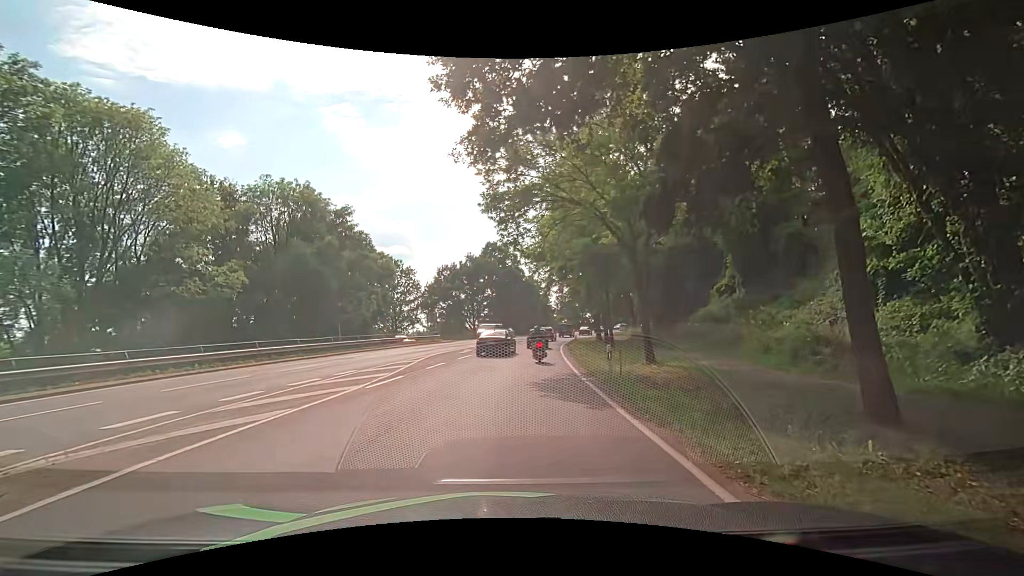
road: primary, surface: asphalt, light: Day
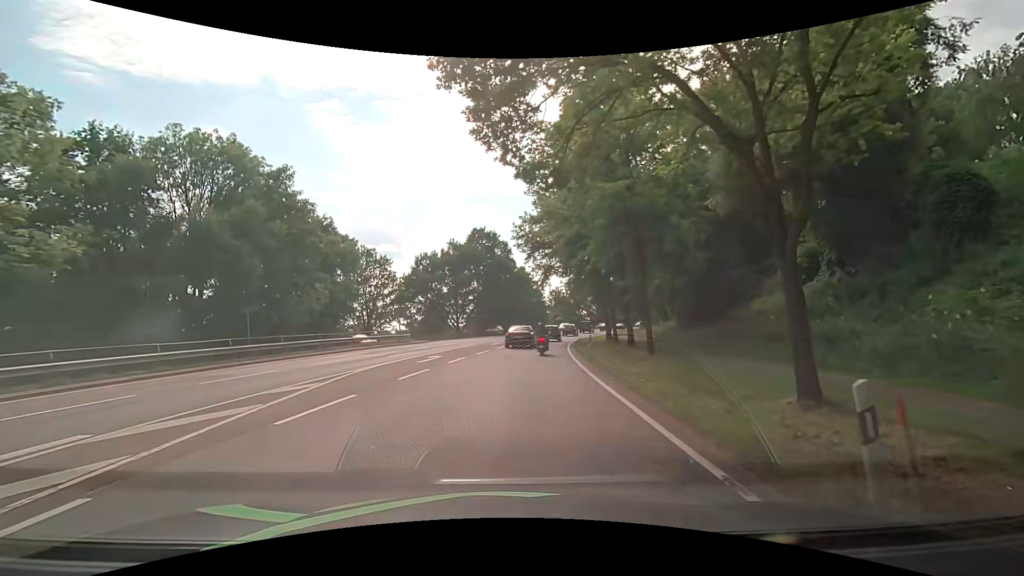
(+0.3, +11.7) m; +2°
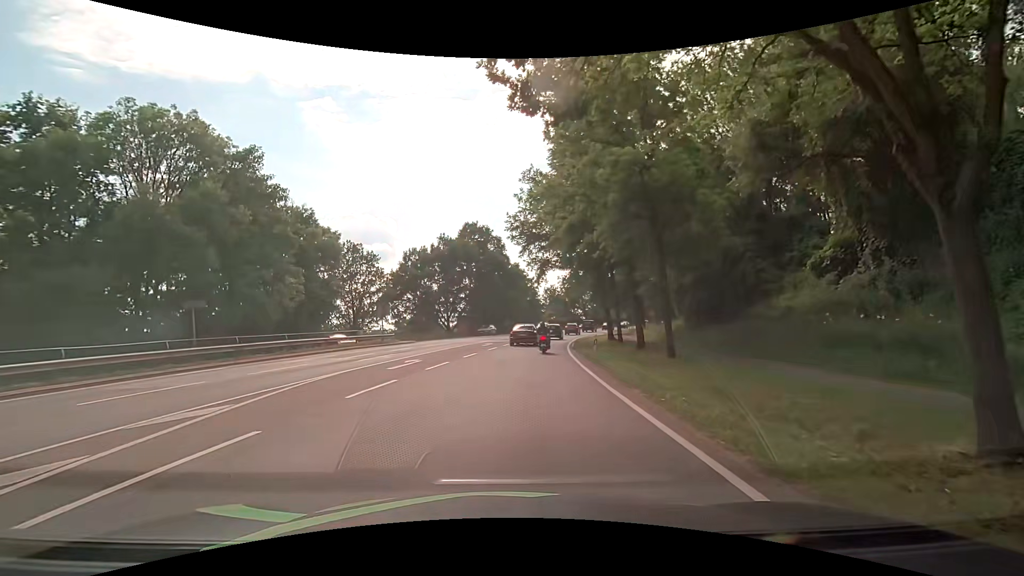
(0.0, +3.8) m; +2°
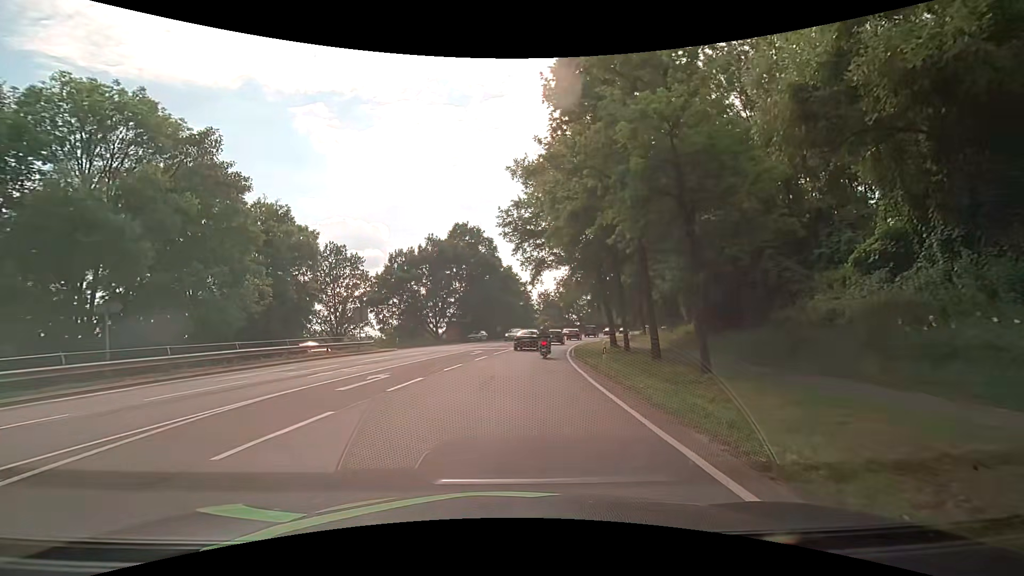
(-0.1, +4.1) m; -1°
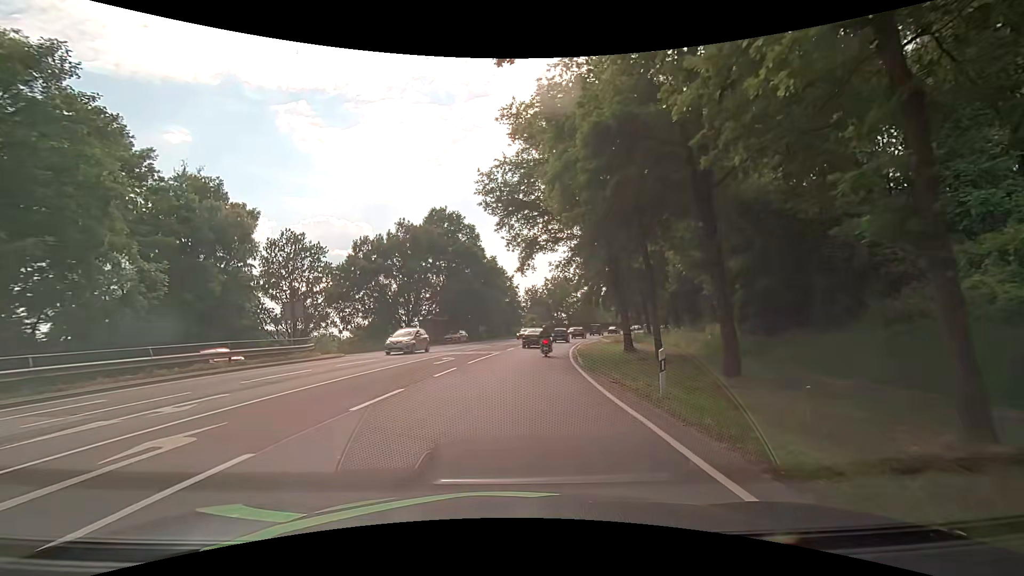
(+0.2, +9.2) m; +2°
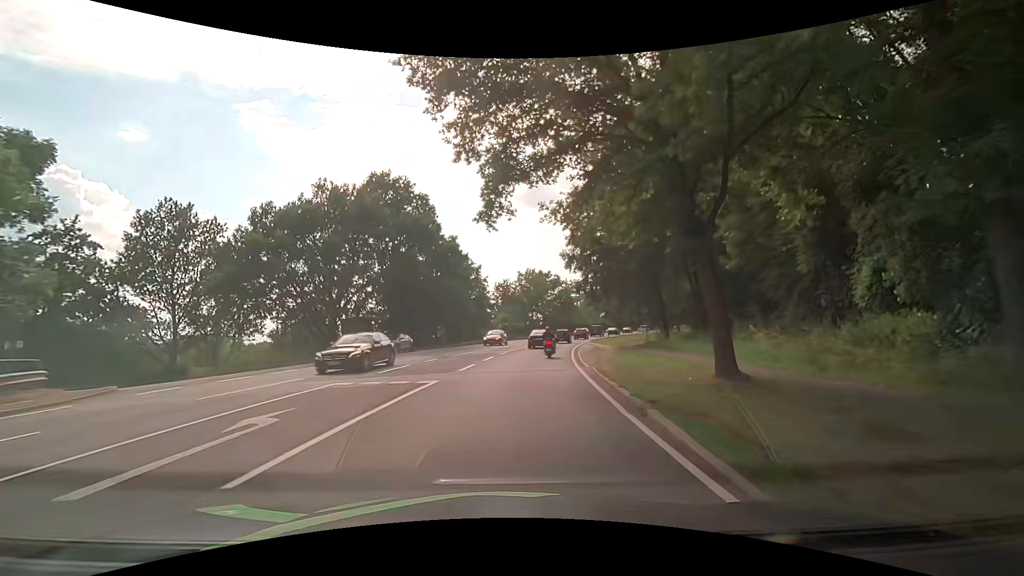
(+0.5, +16.2) m; +3°
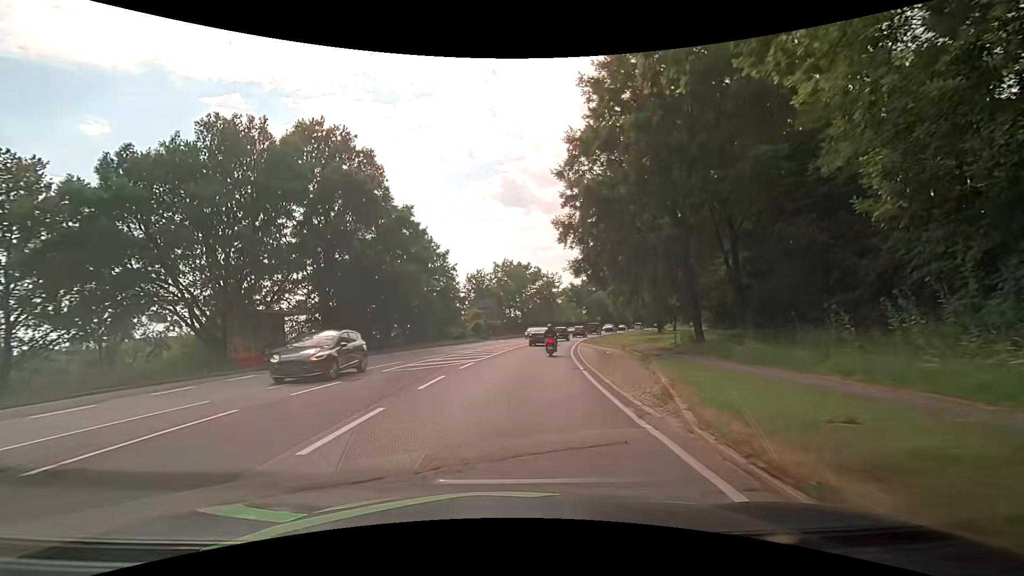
(+0.2, +12.0) m; +3°
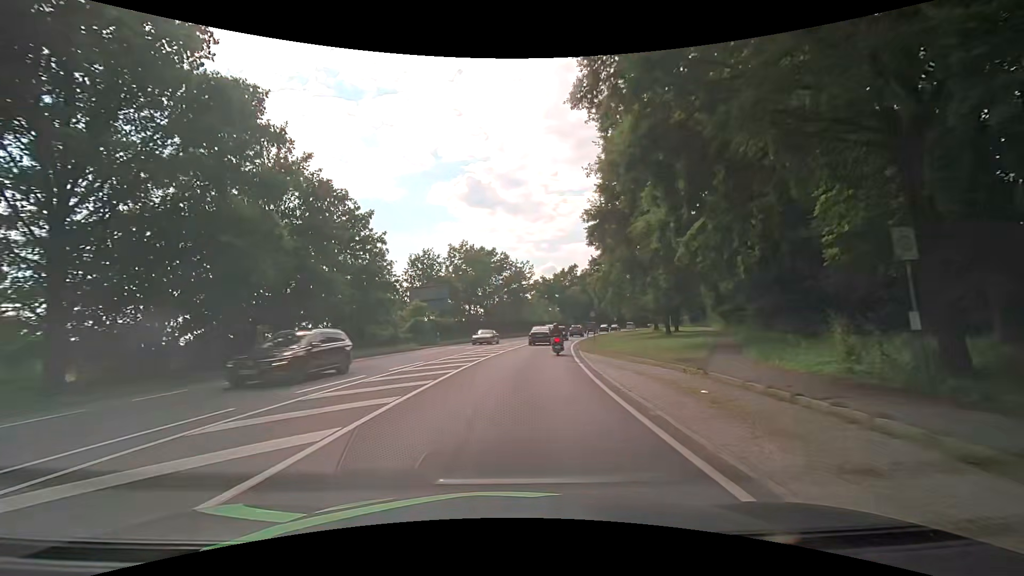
(+0.7, +19.0) m; +5°
(0, +10) (0, +20) (+1, +30) (+2, +40) (+4, +50) (+6, +60) (+8, +69) (+10, +79) (+13, +89) (+16, +98) m
